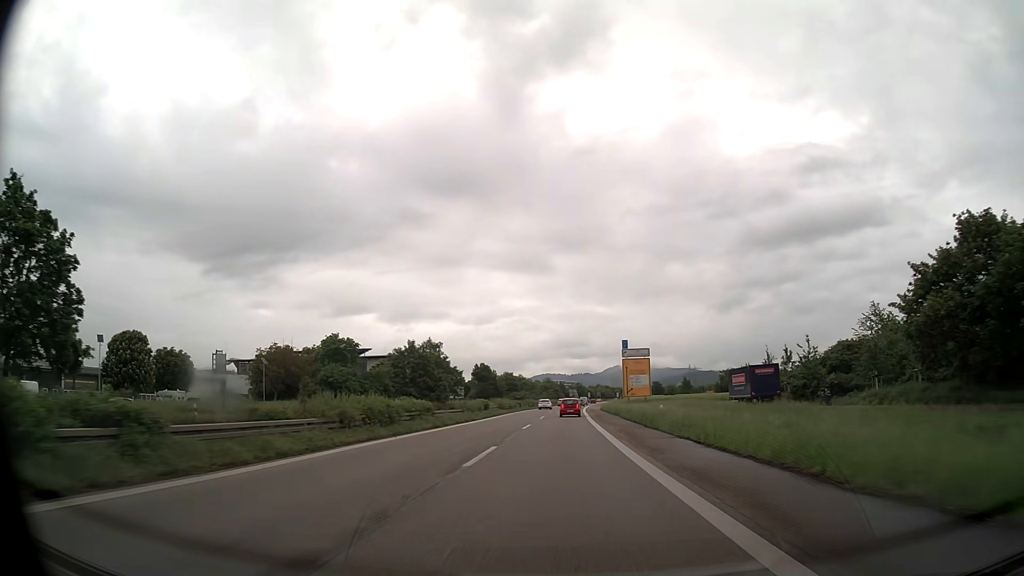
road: trunk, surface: asphalt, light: Day
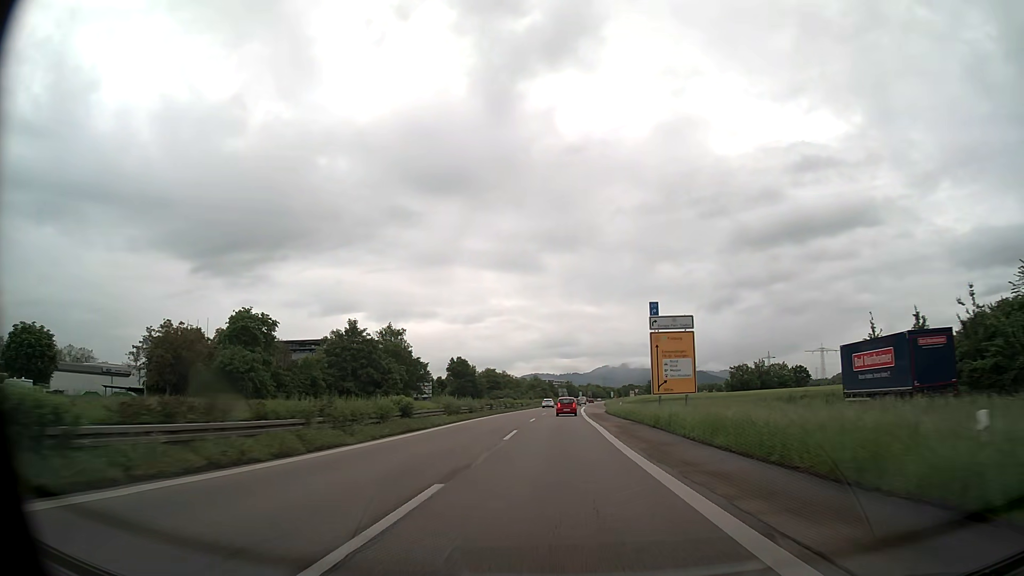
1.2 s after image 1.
(+0.2, +27.2) m; +1°
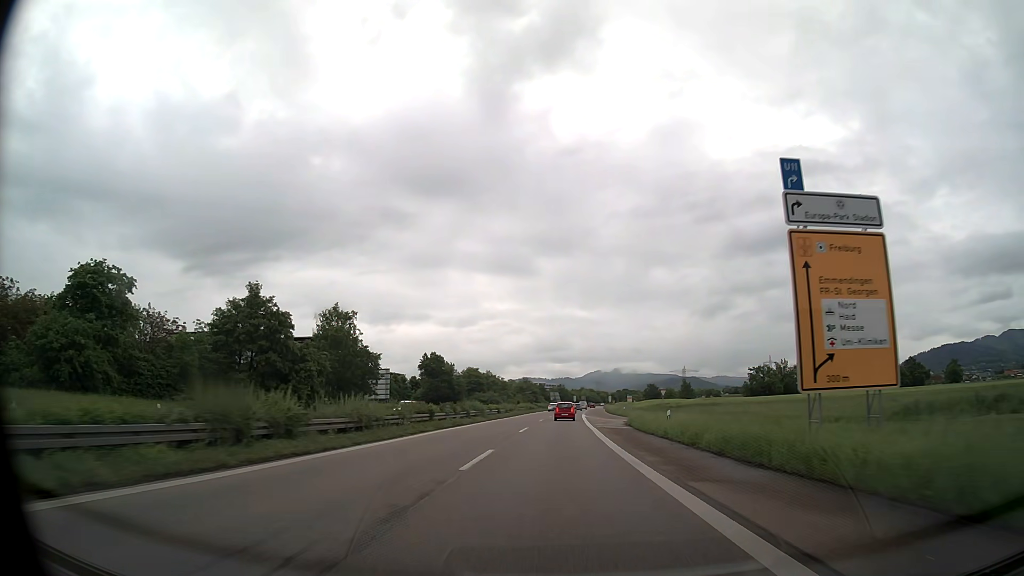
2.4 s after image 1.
(+0.2, +27.2) m; +1°
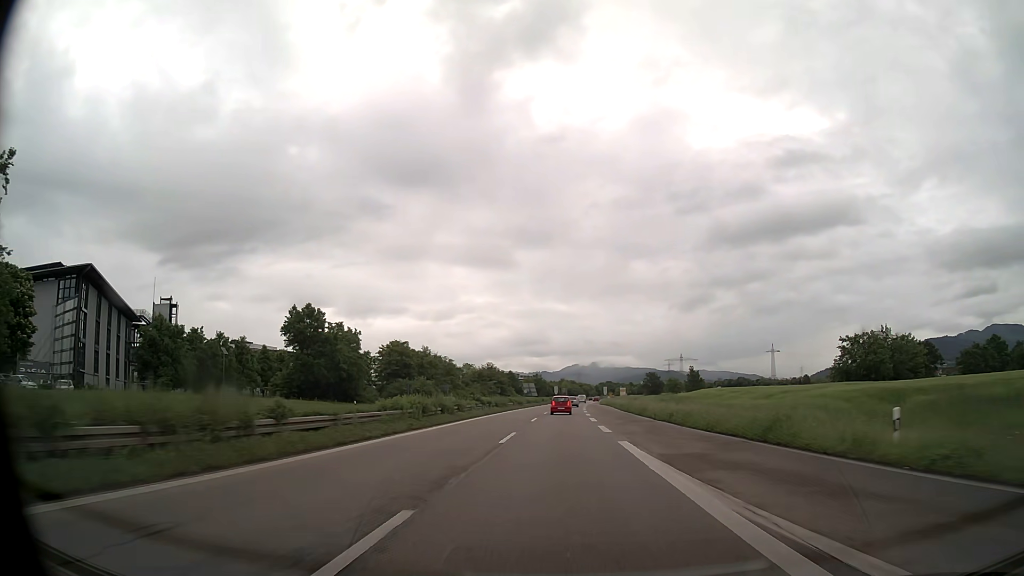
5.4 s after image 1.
(+1.1, +67.9) m; +2°
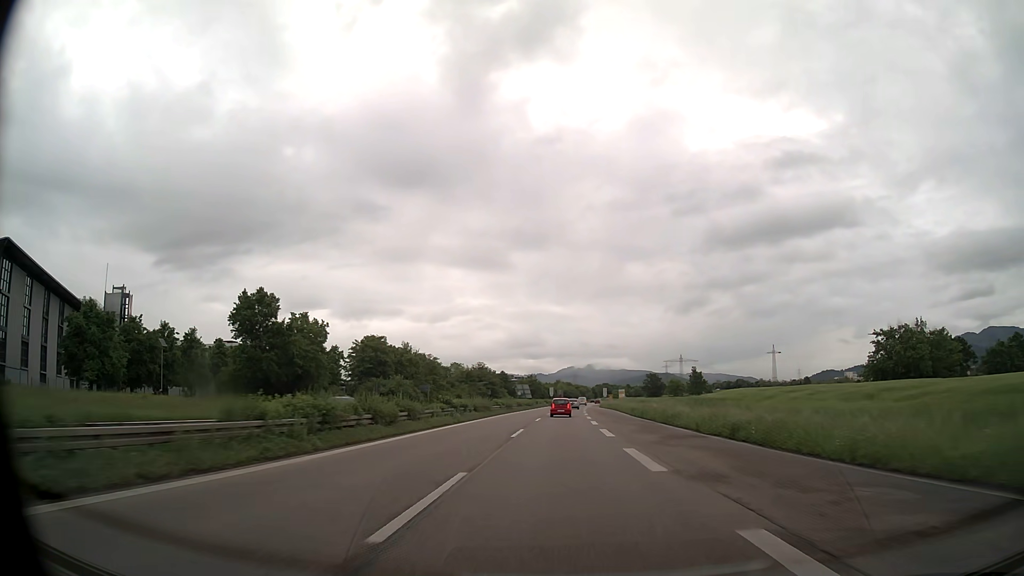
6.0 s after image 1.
(+0.1, +13.6) m; 0°
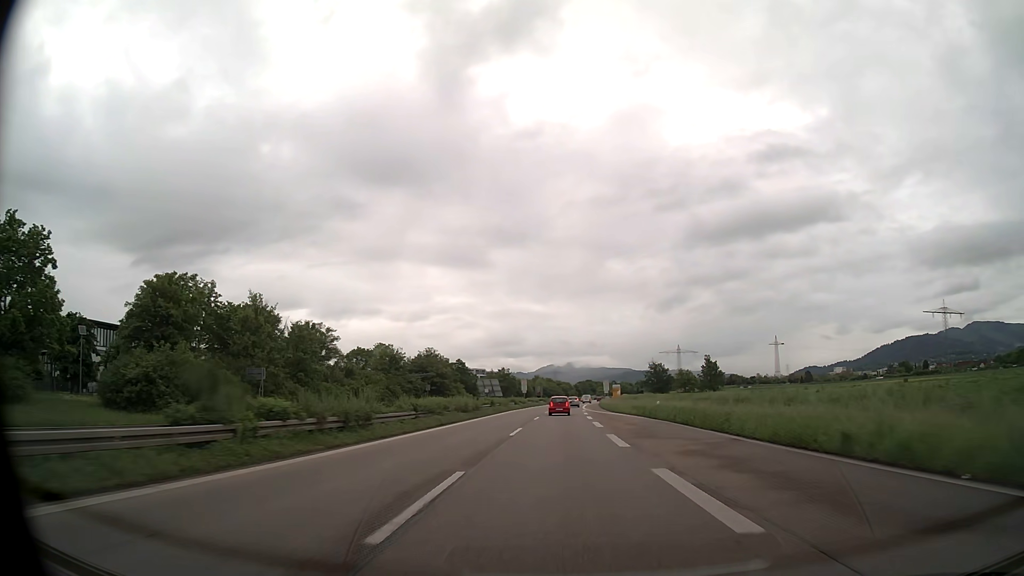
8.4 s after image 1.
(+0.8, +54.2) m; +2°
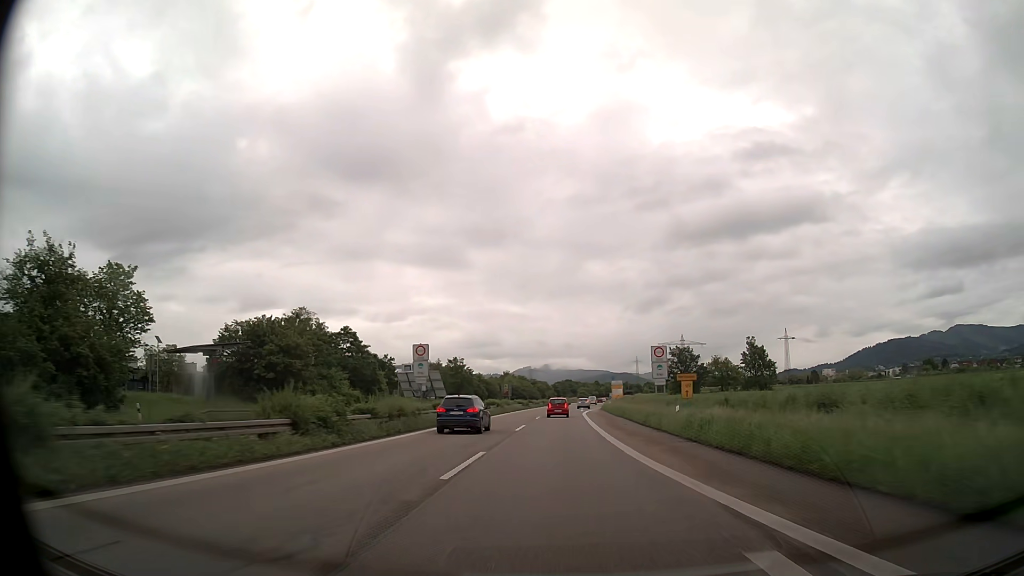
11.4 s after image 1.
(+1.2, +67.2) m; +2°
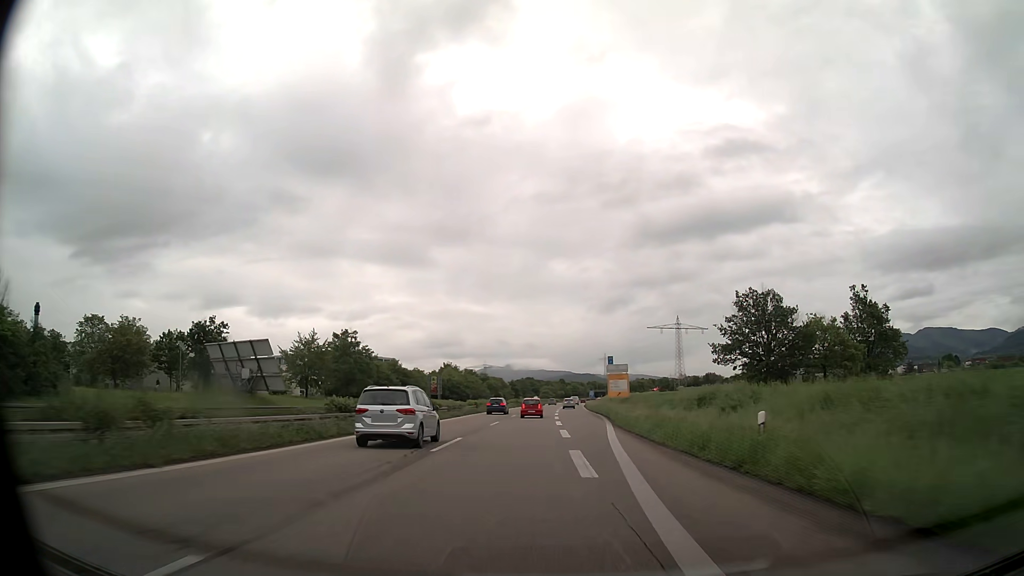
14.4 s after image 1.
(+1.8, +66.4) m; +3°
